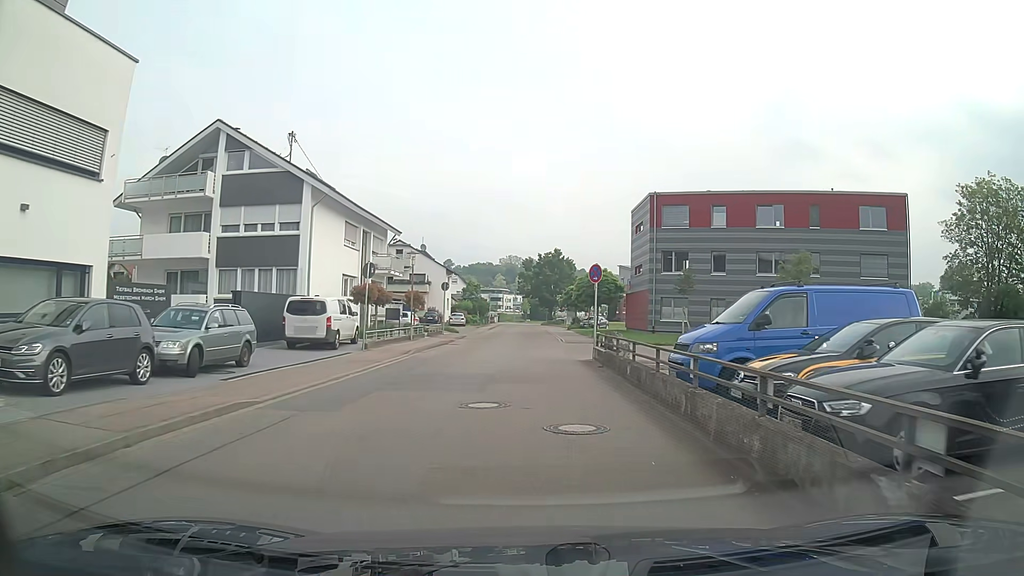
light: Day
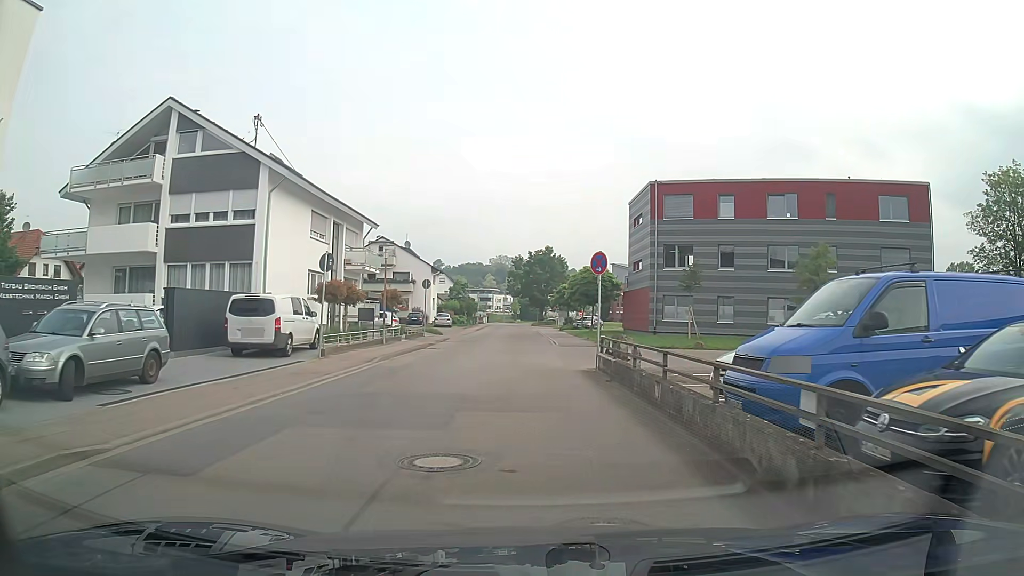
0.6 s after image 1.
(0.0, +4.0) m; +1°
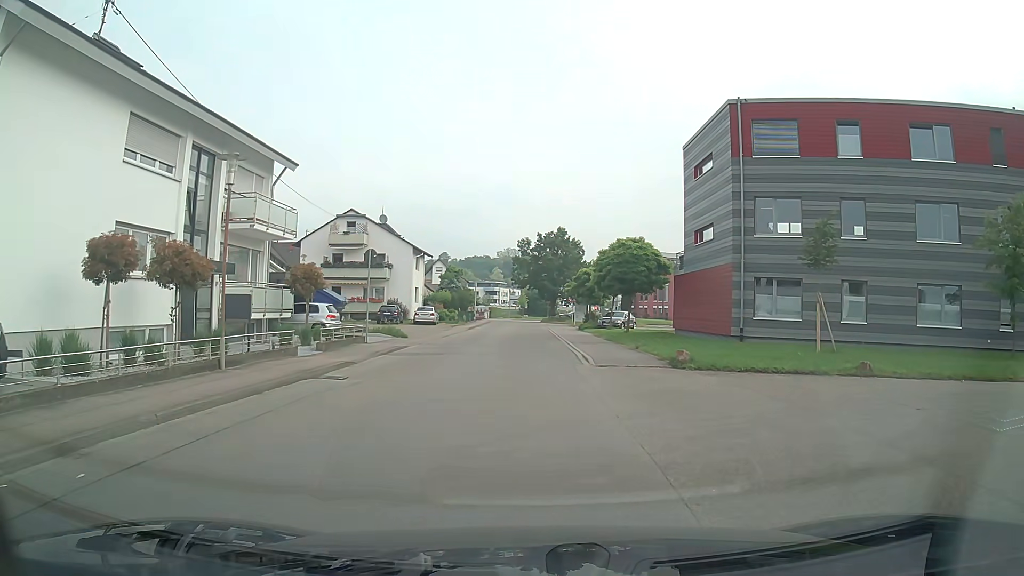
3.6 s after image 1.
(-0.2, +15.9) m; -2°
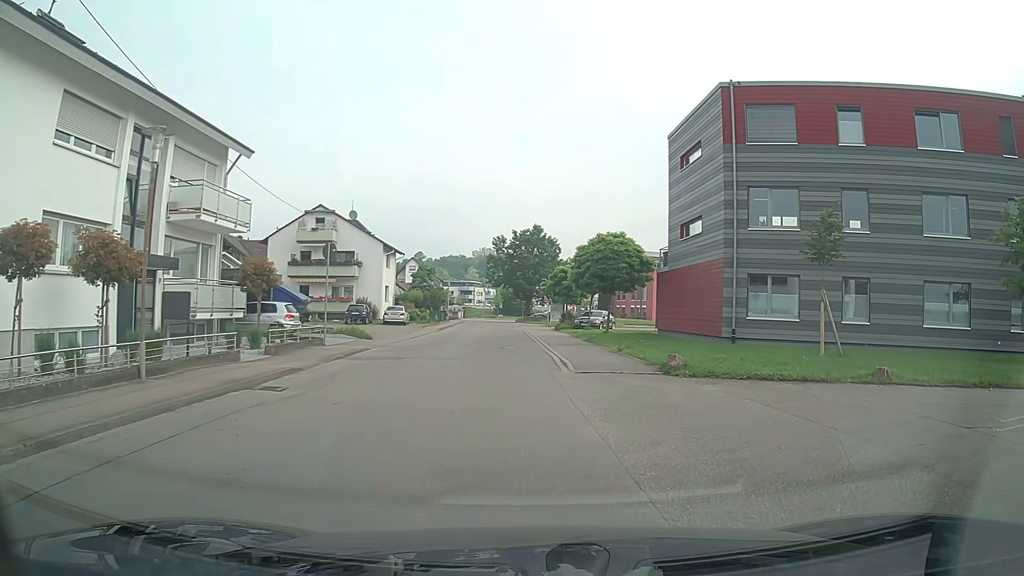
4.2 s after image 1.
(0.0, +2.1) m; +5°
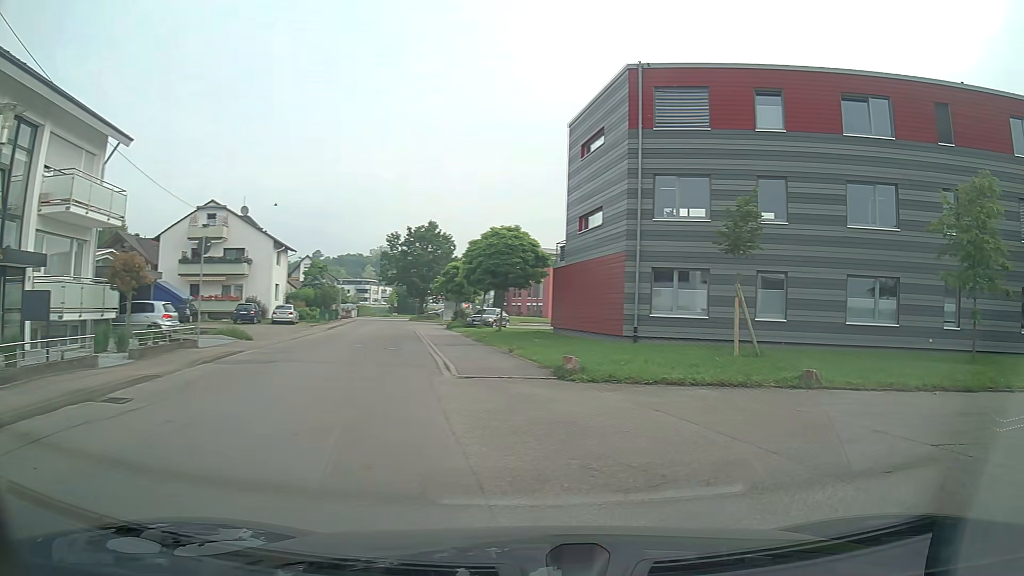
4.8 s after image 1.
(+0.1, +1.7) m; +9°
